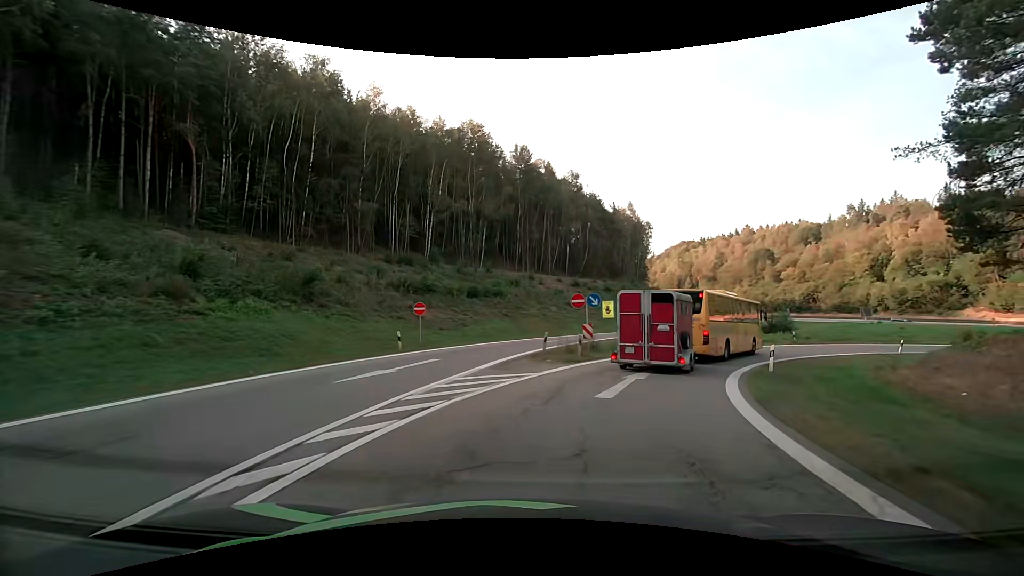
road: motorway_link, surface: asphalt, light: Day
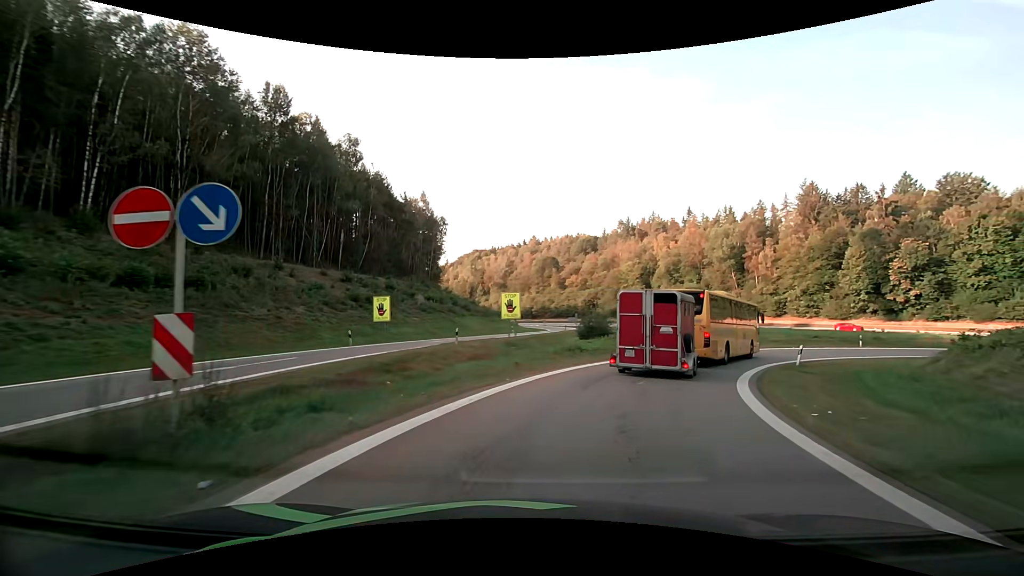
(+3.8, +18.4) m; +24°
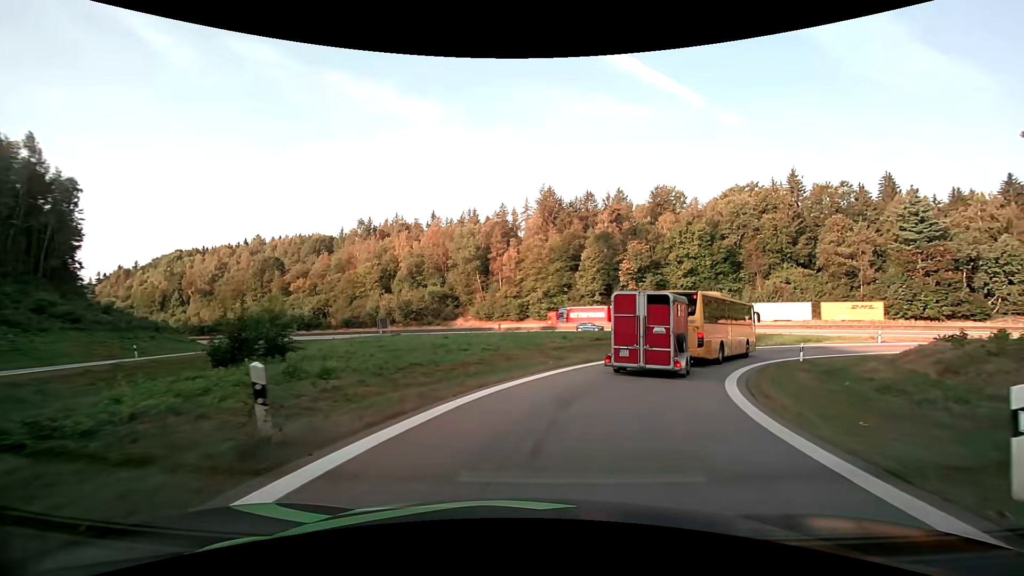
(+5.4, +21.8) m; +29°
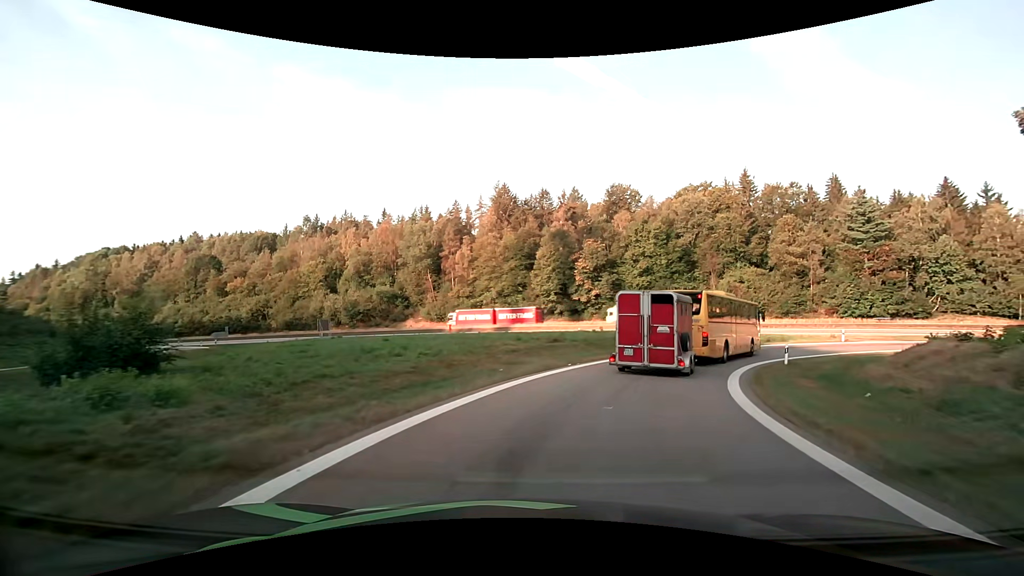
(+0.2, +4.4) m; +5°
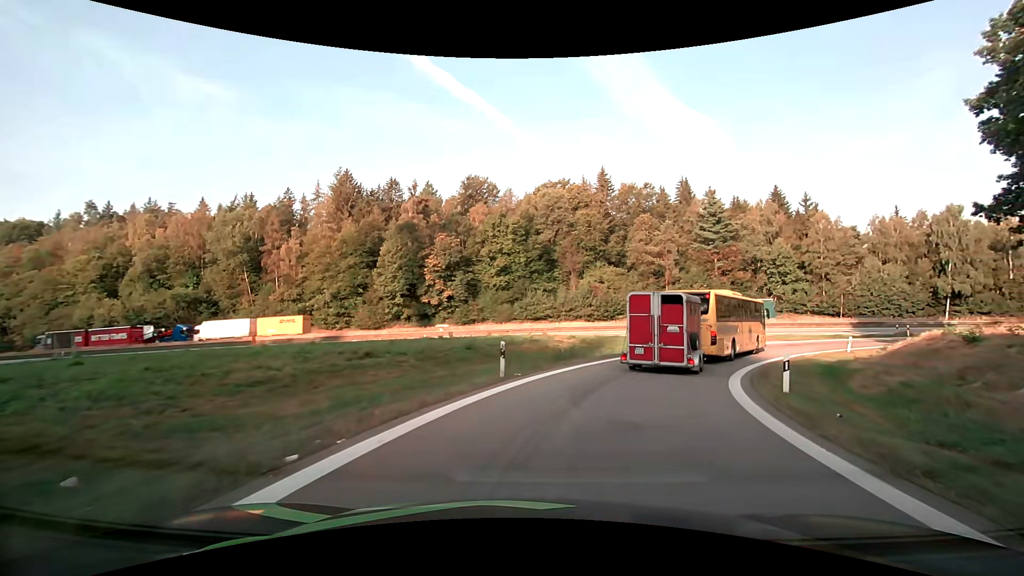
(+1.9, +13.5) m; +16°
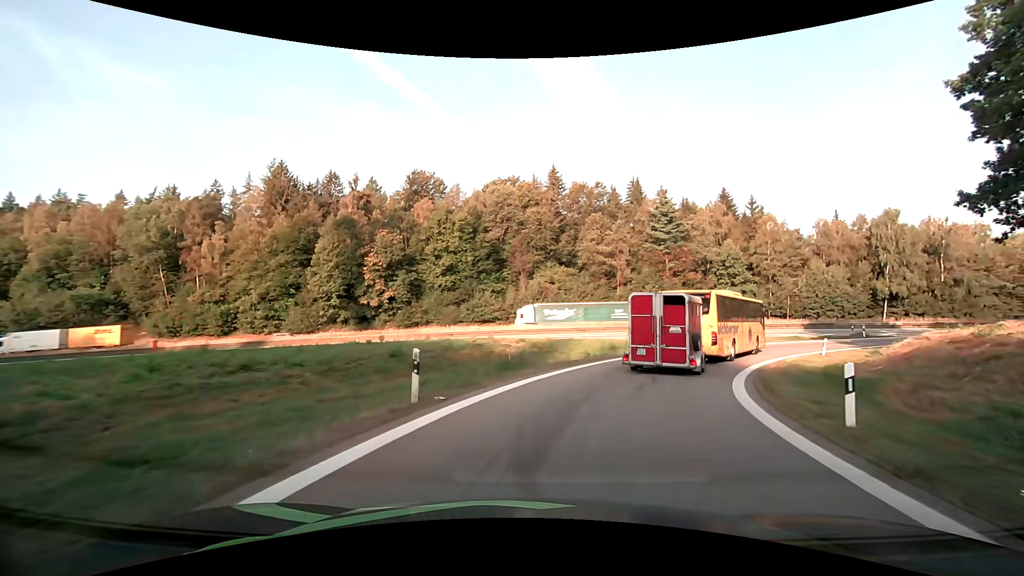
(+0.2, +4.8) m; +6°
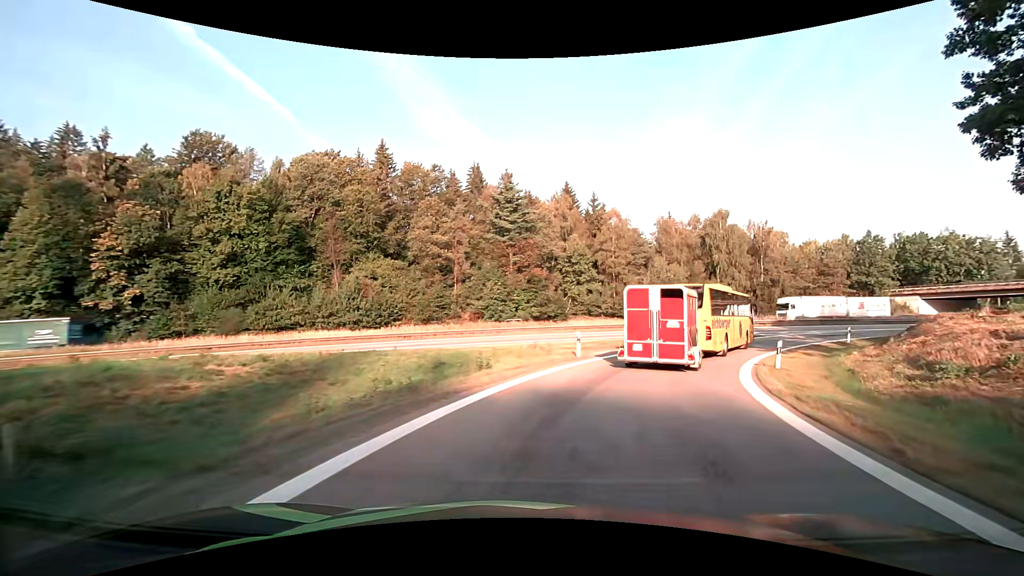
(+2.3, +14.9) m; +18°
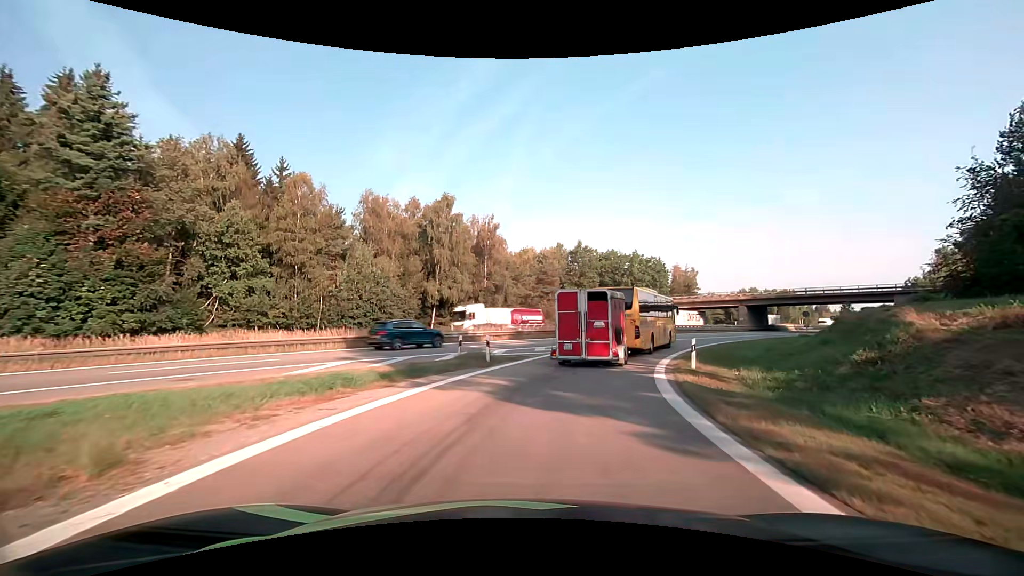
(+6.7, +22.8) m; +31°
(+1, +10) (+3, +20) (+7, +29) (+12, +38) (+17, +46) (+23, +54) (+29, +62) (+36, +70) (+42, +77) (+48, +85) m
